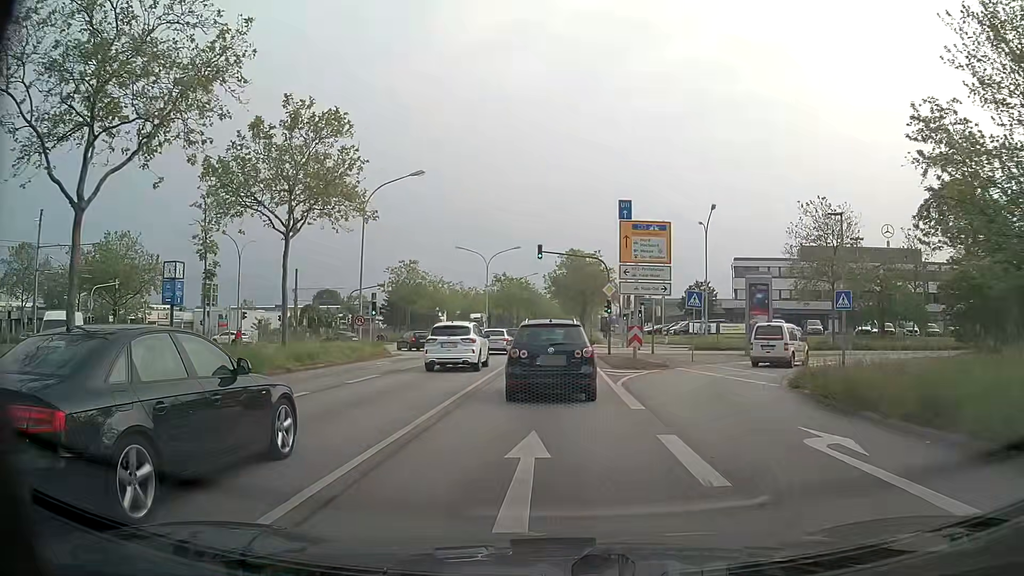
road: primary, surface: asphalt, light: Day
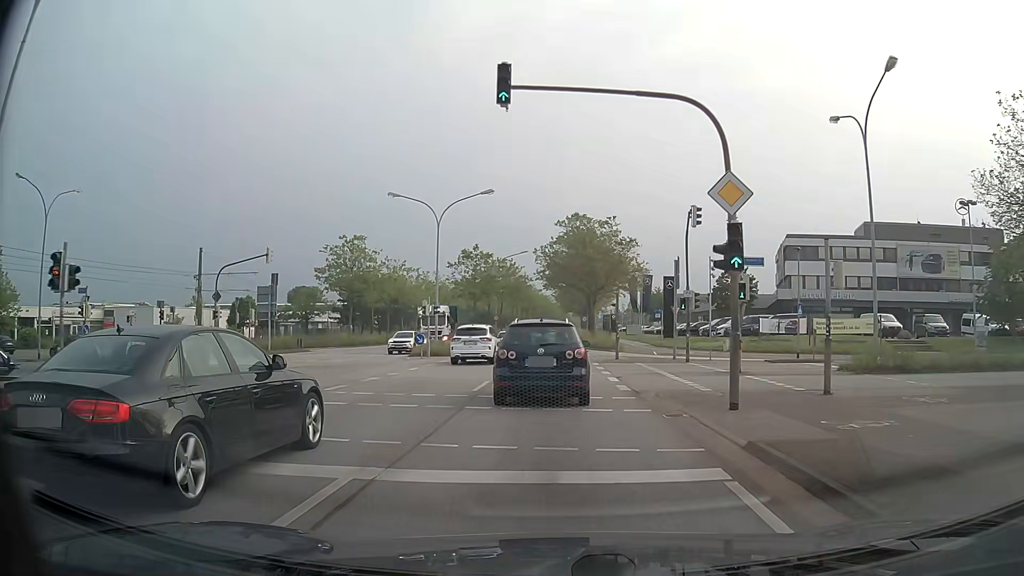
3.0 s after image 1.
(+0.2, +27.4) m; +1°
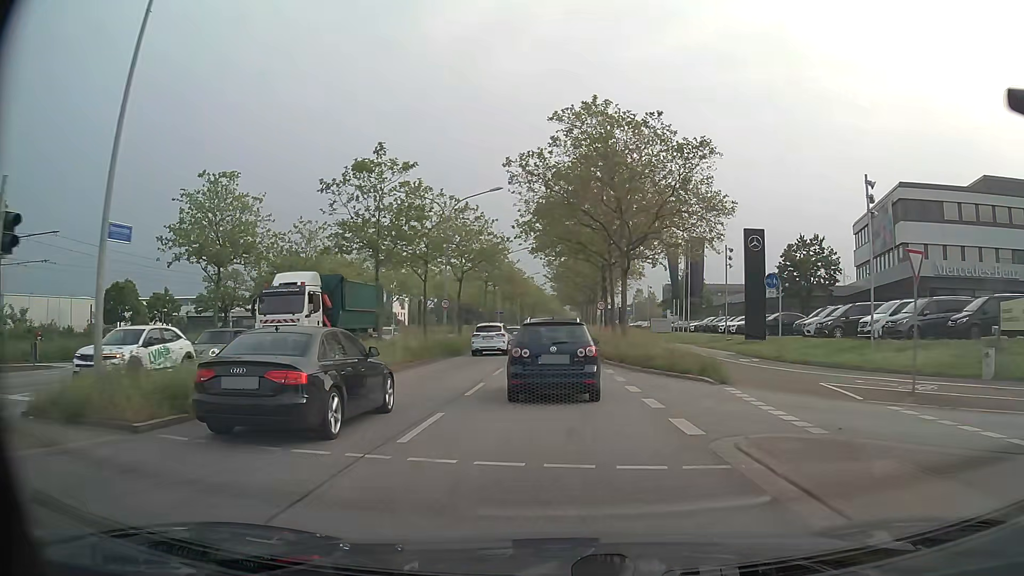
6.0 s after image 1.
(-0.1, +31.0) m; 0°
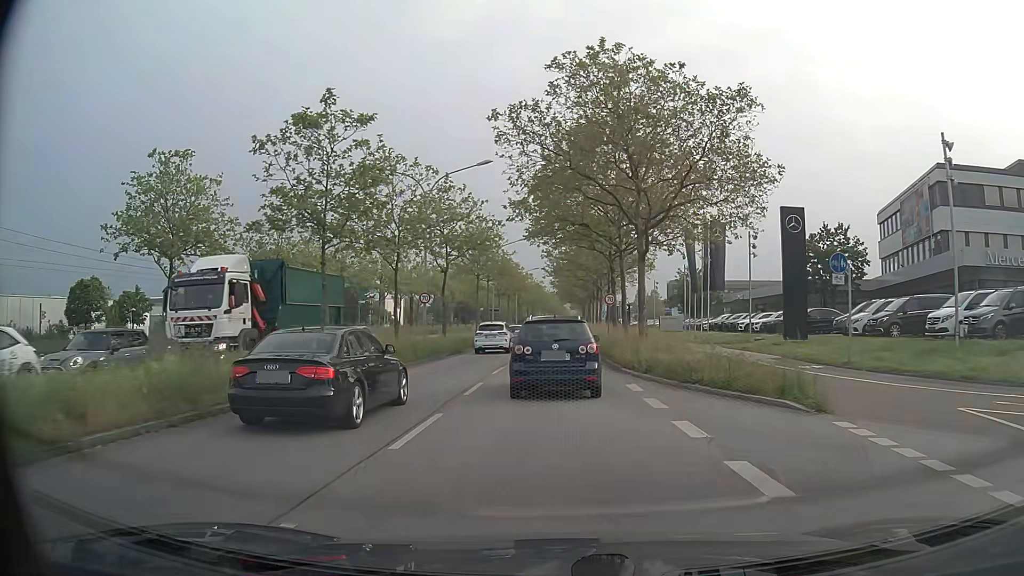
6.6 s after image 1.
(0.0, +6.5) m; 0°
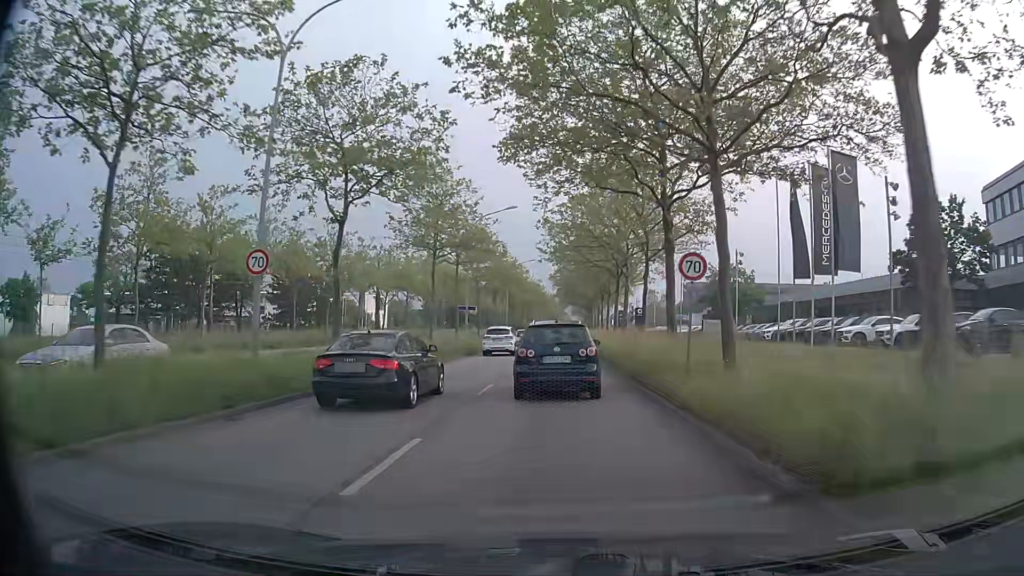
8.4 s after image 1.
(0.0, +20.1) m; 0°
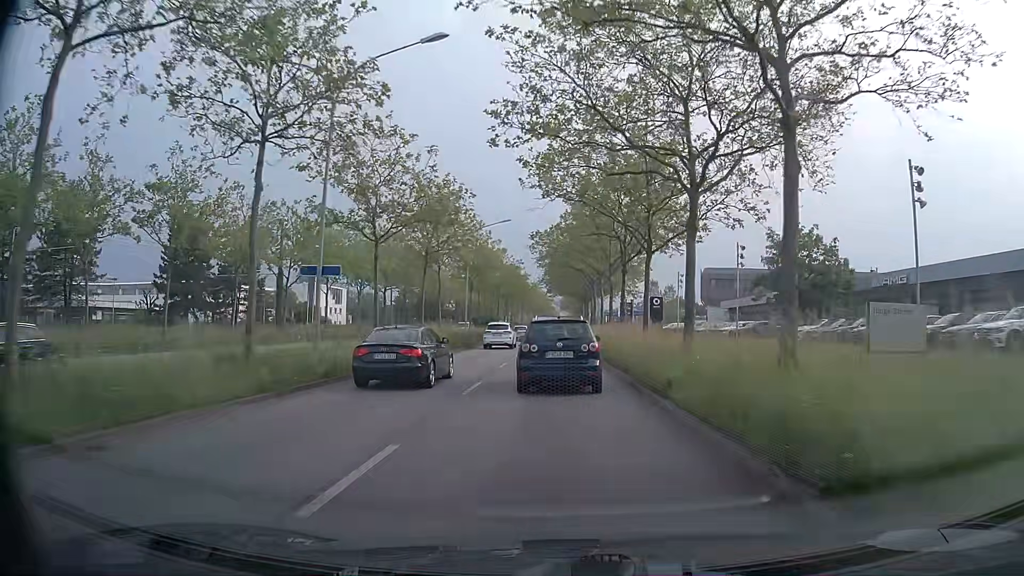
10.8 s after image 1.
(+0.3, +27.9) m; +1°
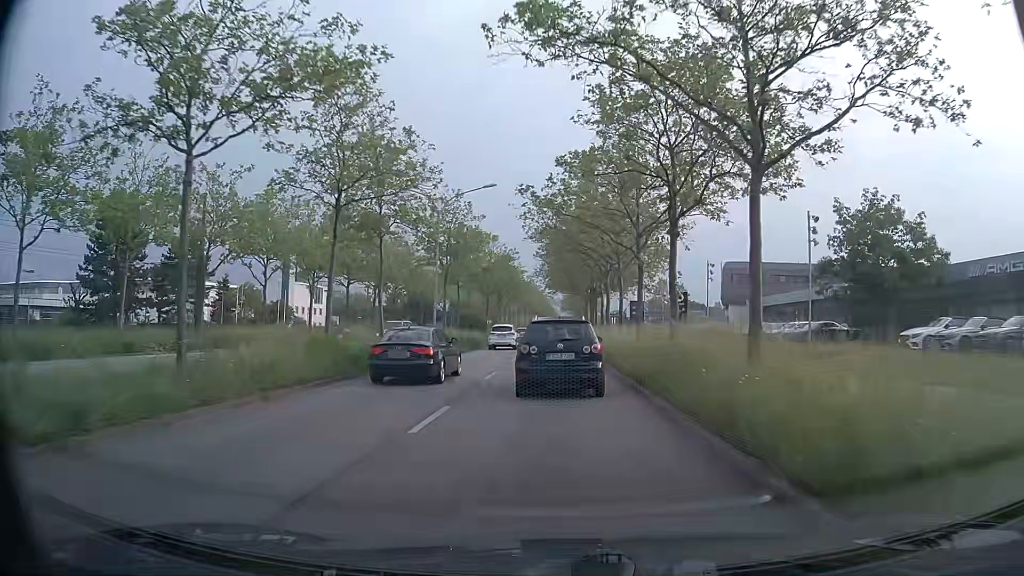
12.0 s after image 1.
(0.0, +14.0) m; 0°
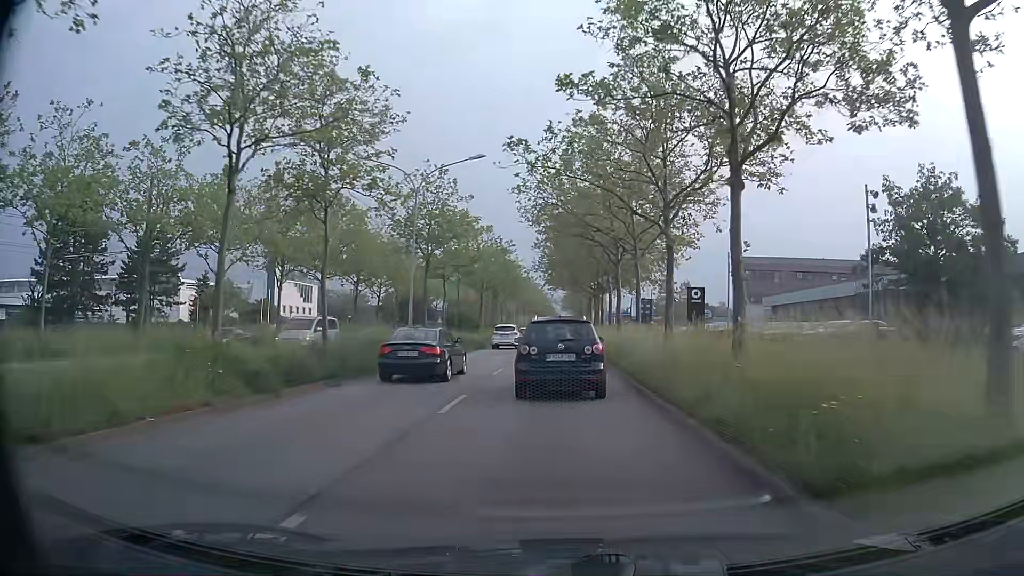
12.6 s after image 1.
(-0.1, +6.9) m; 0°
(0, +10) (0, +20) (0, +30) (0, +40) (0, +50) (0, +60) (0, +70) (+1, +80) (+1, +90) (+1, +100) m
